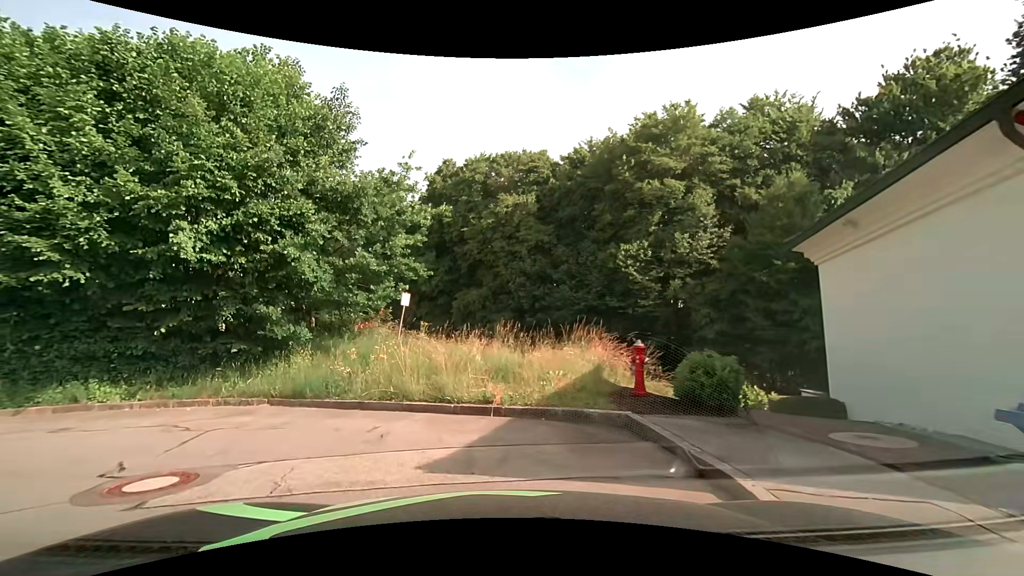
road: residential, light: Day
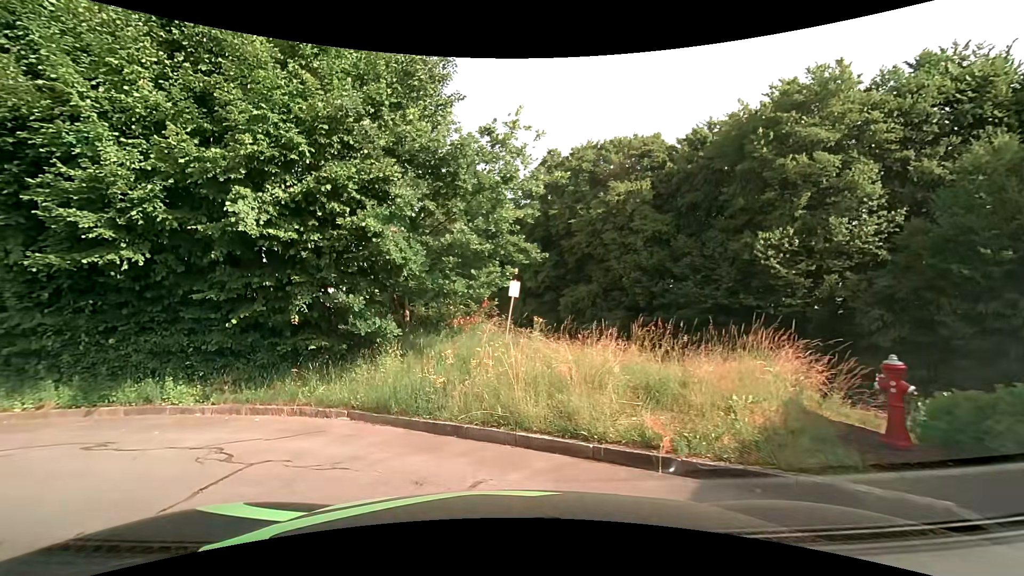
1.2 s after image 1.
(-0.3, +2.9) m; -12°
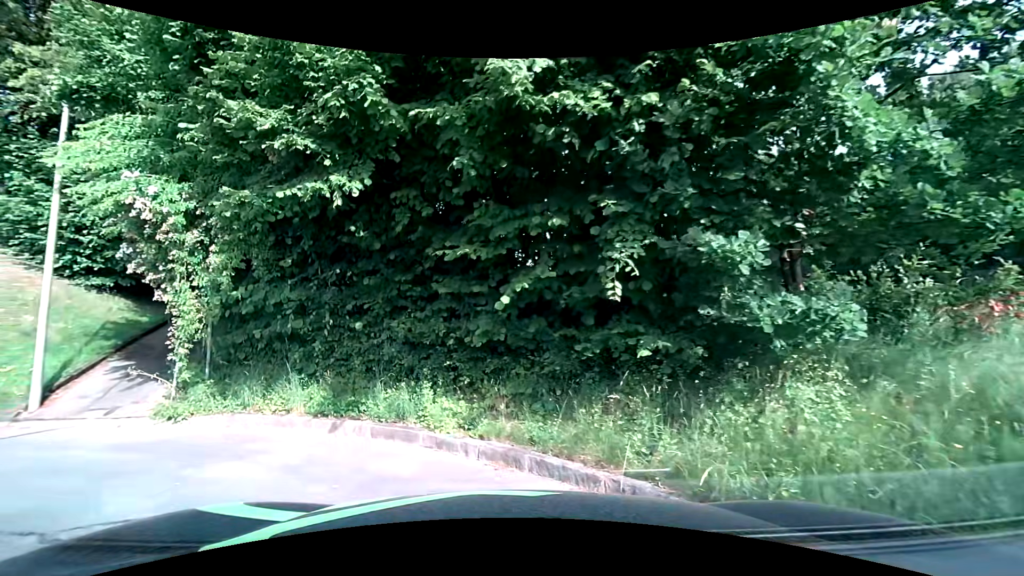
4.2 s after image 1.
(-1.4, +5.1) m; -31°
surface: asphalt
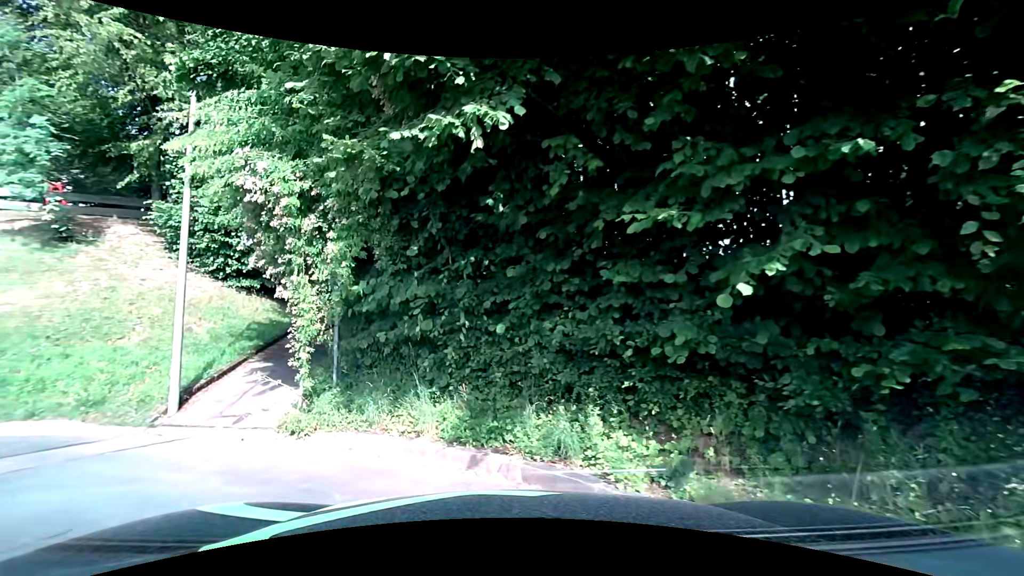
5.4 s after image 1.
(-0.2, +1.8) m; -16°
